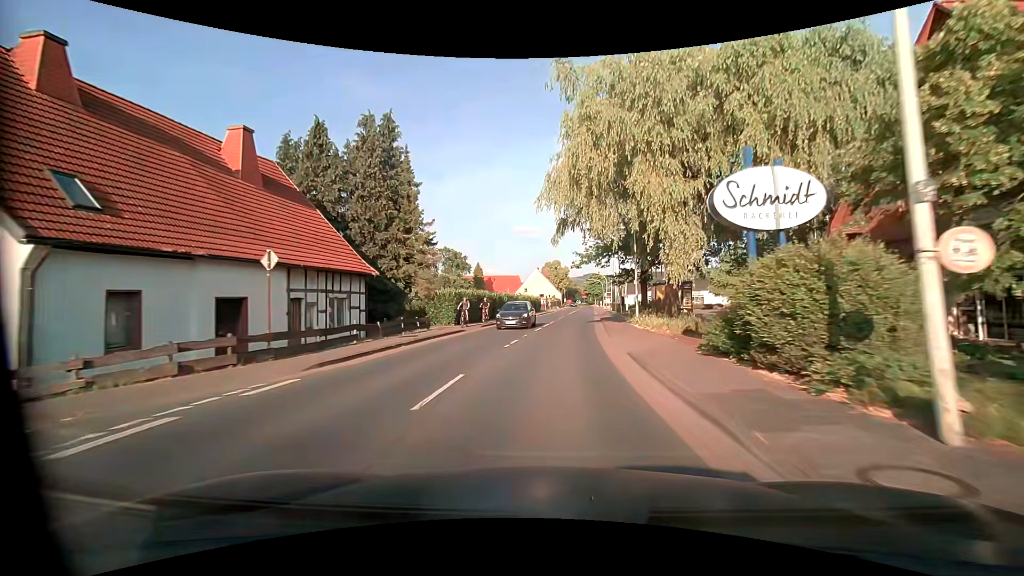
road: primary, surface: asphalt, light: Day
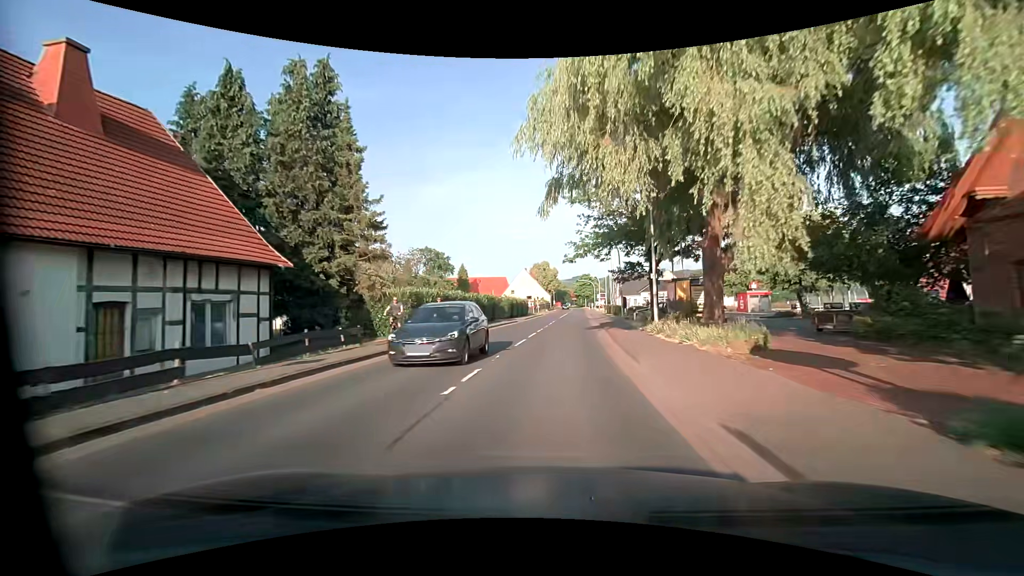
(+0.1, +7.8) m; +1°
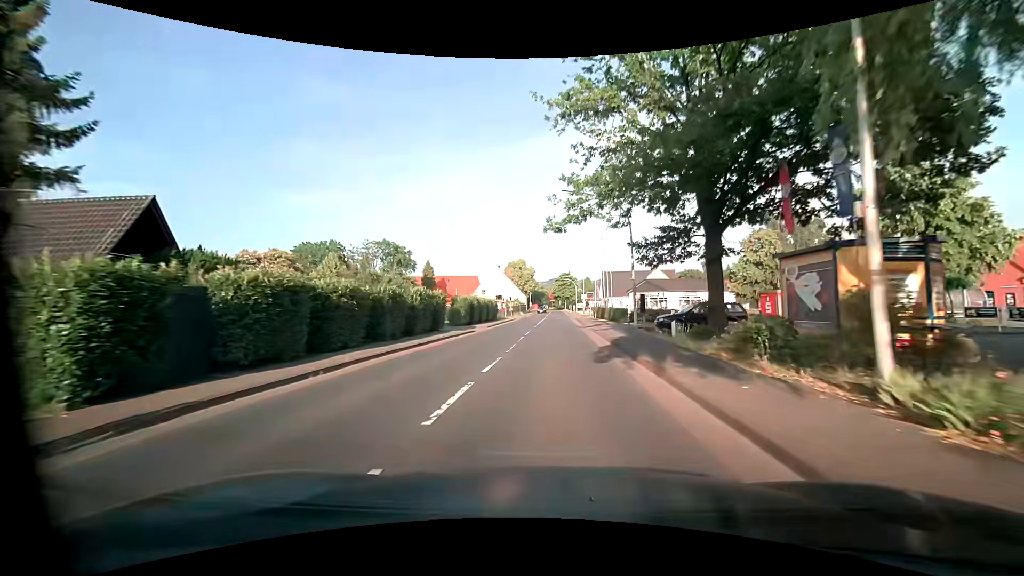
(+0.3, +15.5) m; +3°
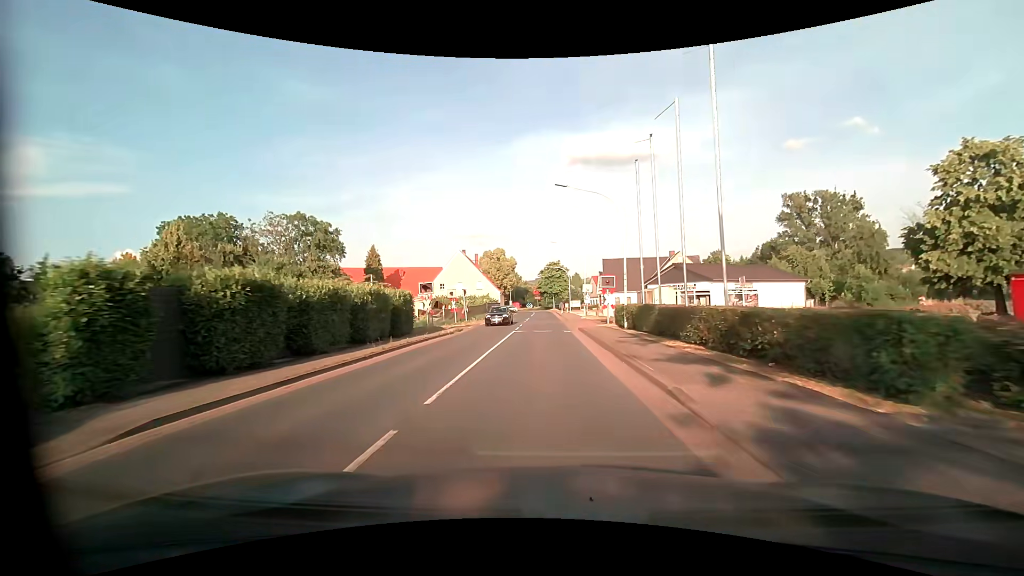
(+0.8, +30.8) m; +1°
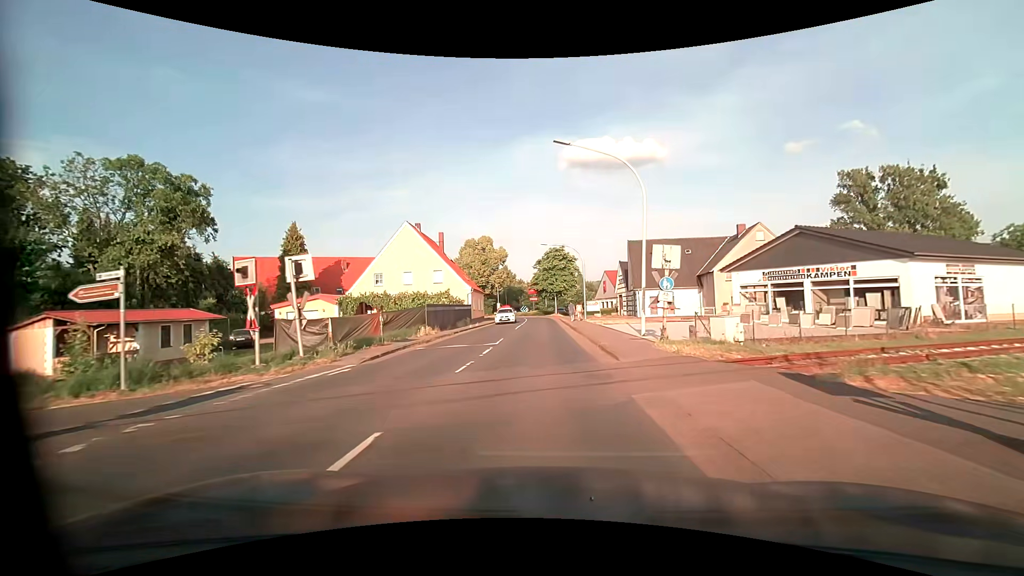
(+0.1, +30.6) m; 0°
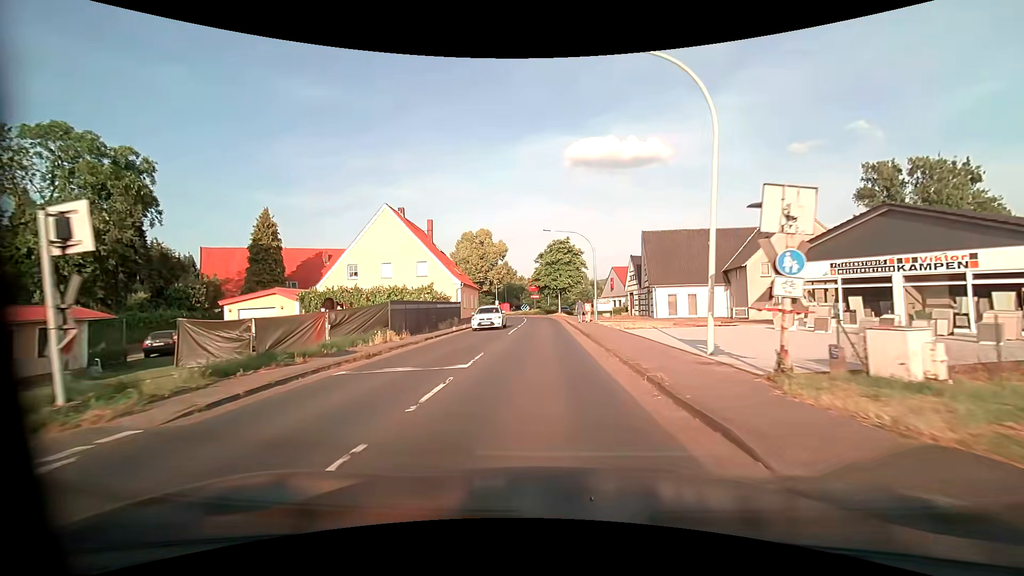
(0.0, +7.6) m; 0°
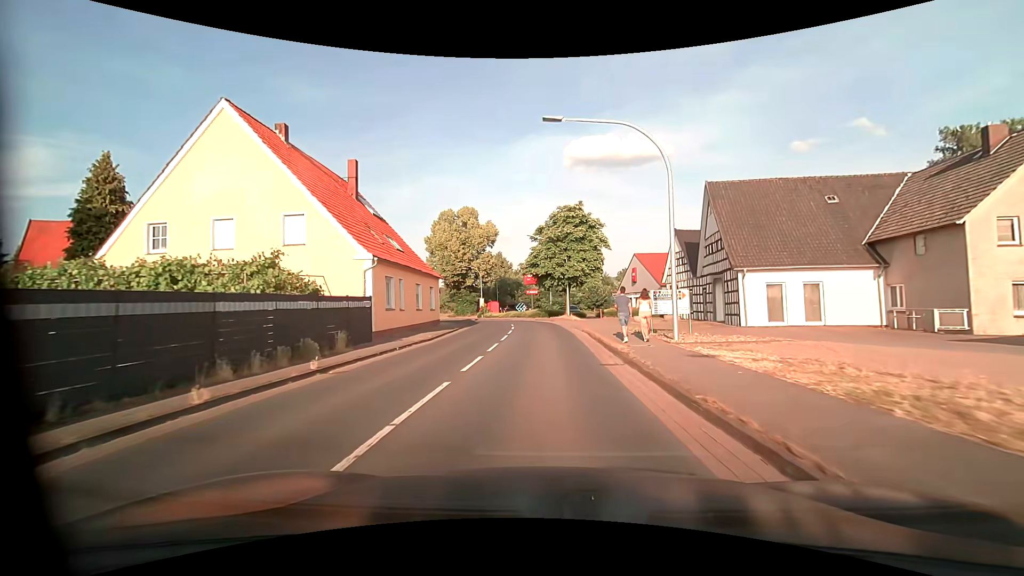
(-0.1, +22.3) m; 0°
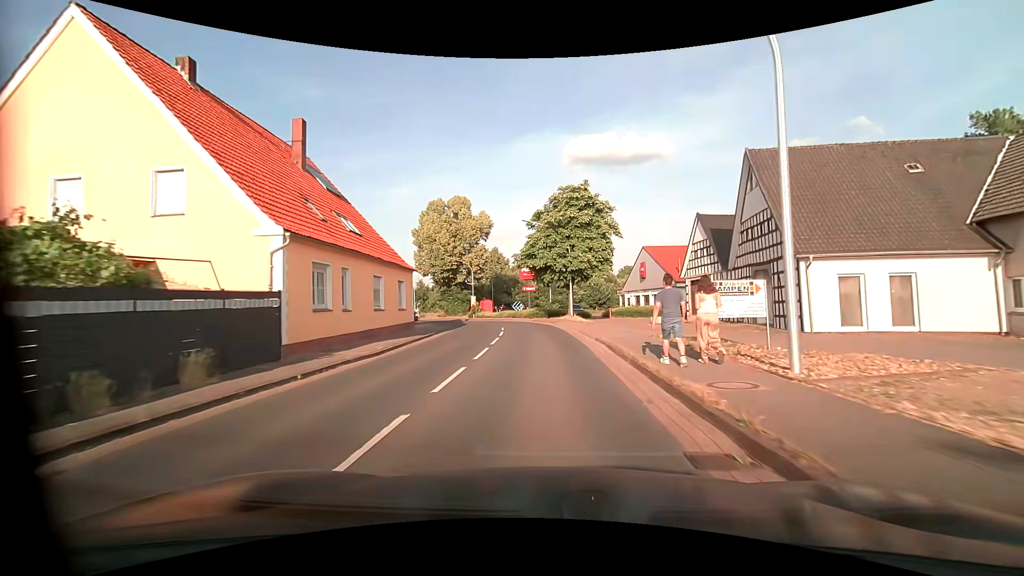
(0.0, +7.0) m; 0°
(0, +10) (0, +20) (-1, +30) (-3, +40) (-6, +49) (-11, +58) (-16, +67) (-21, +75) (-26, +84) (-32, +92) m
